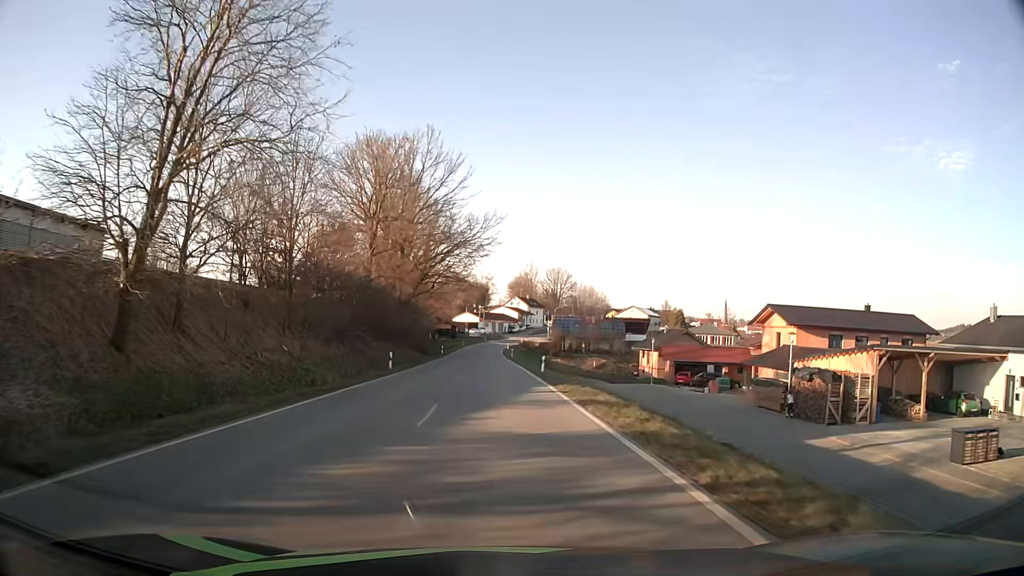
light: Day
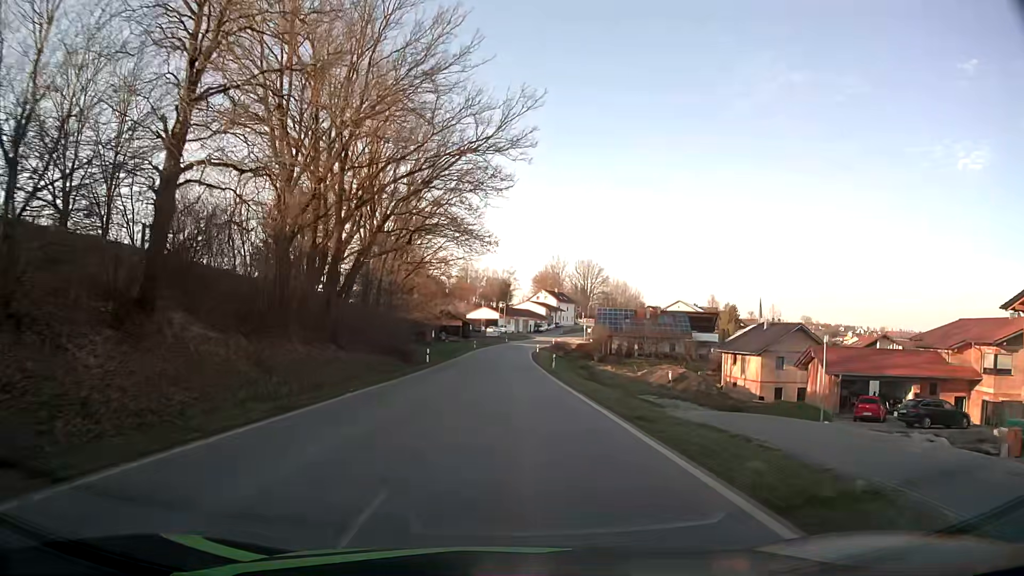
(-0.8, +32.9) m; -2°
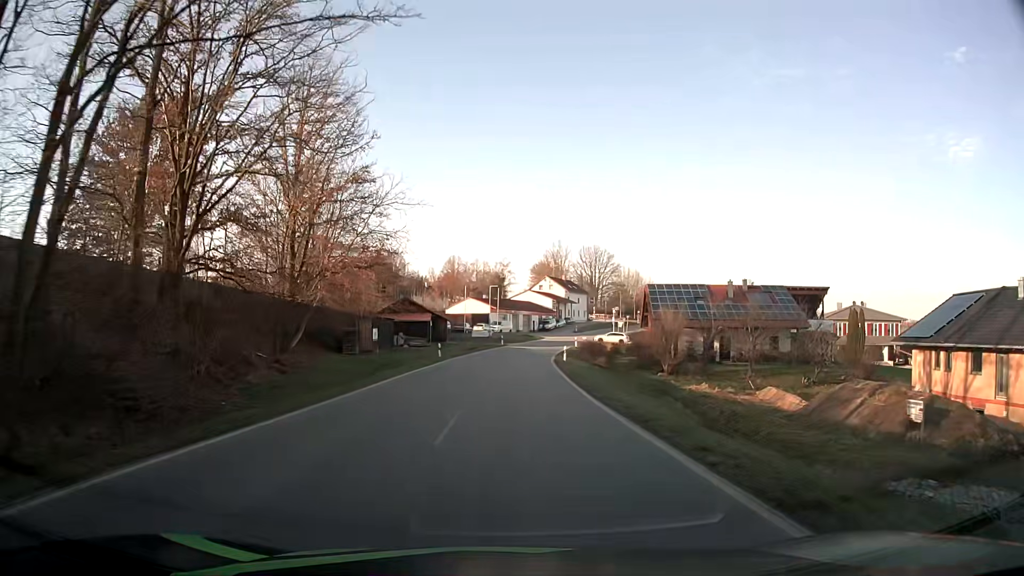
(+0.2, +41.0) m; +1°
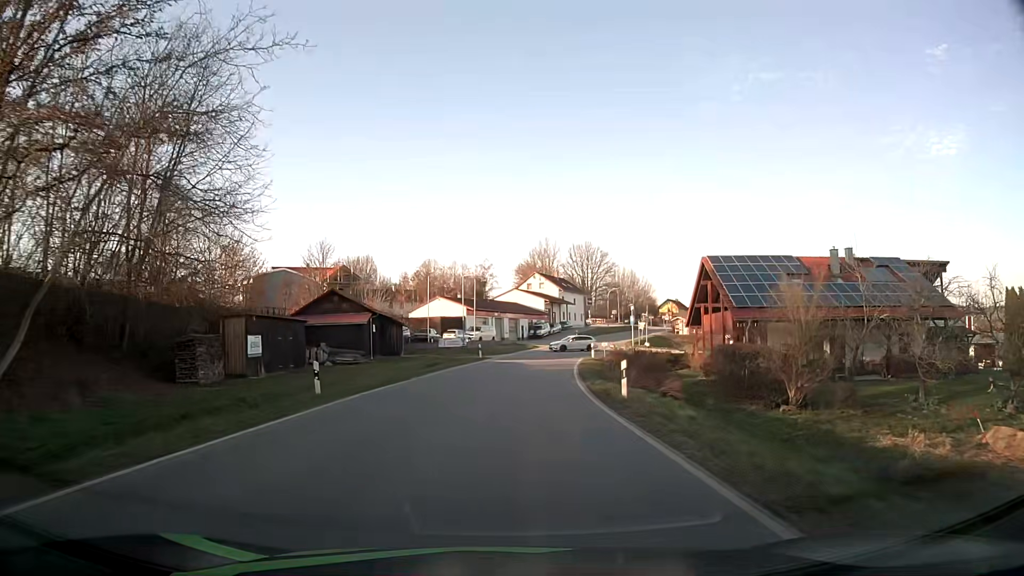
(+0.1, +24.8) m; +1°
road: tertiary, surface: asphalt
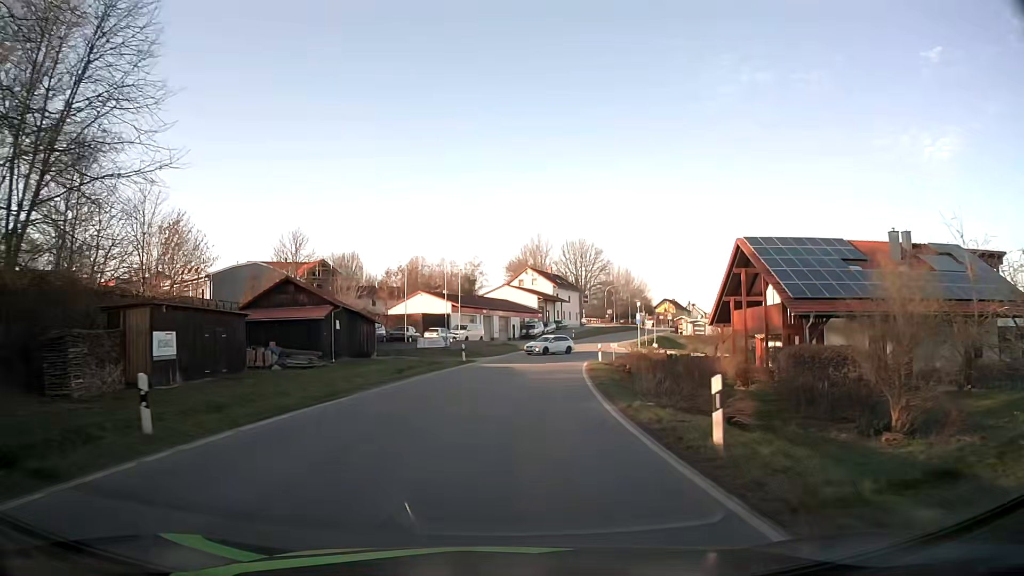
(+0.1, +8.2) m; +1°
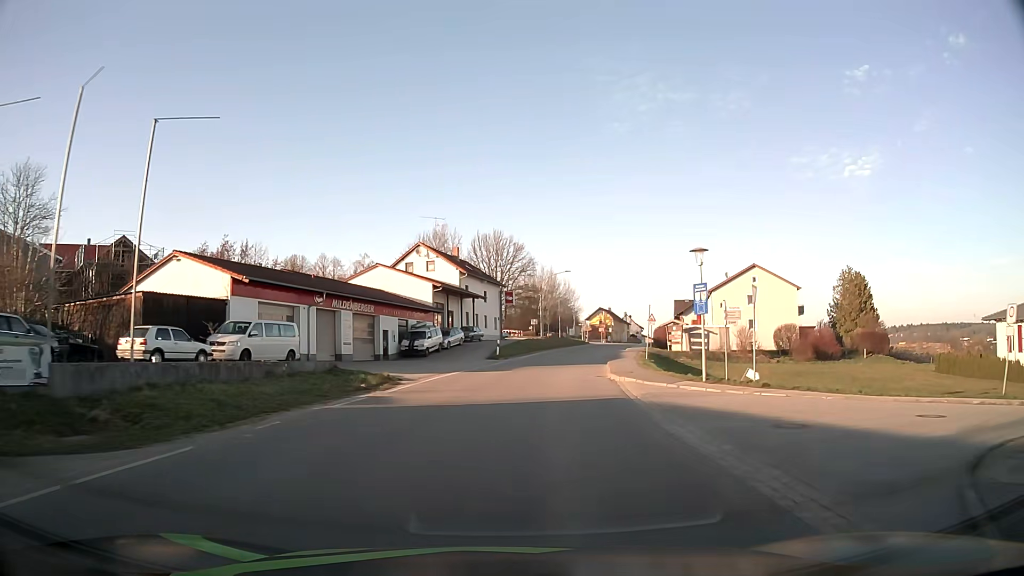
(+2.5, +40.6) m; +7°
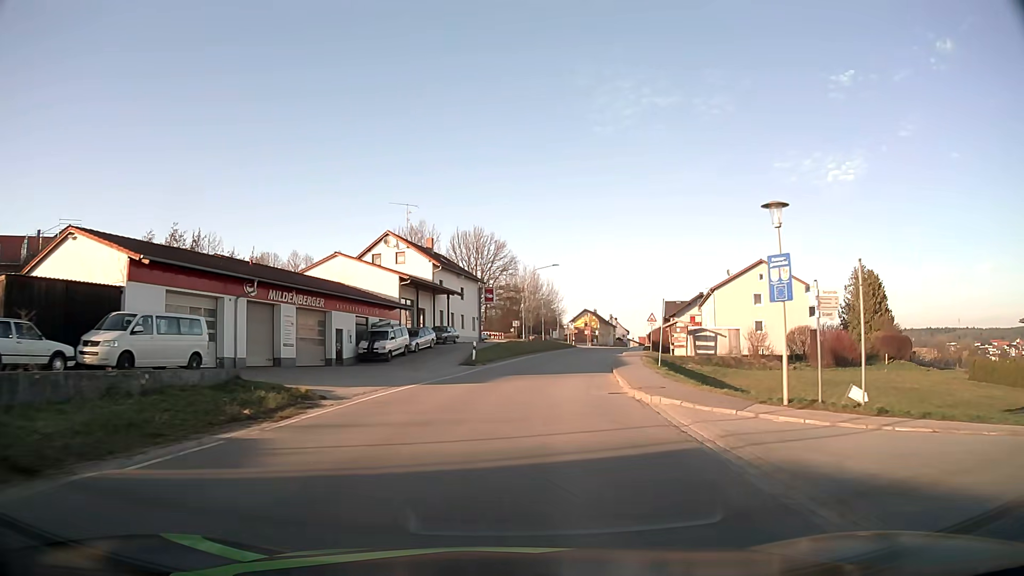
(+0.1, +8.0) m; +2°
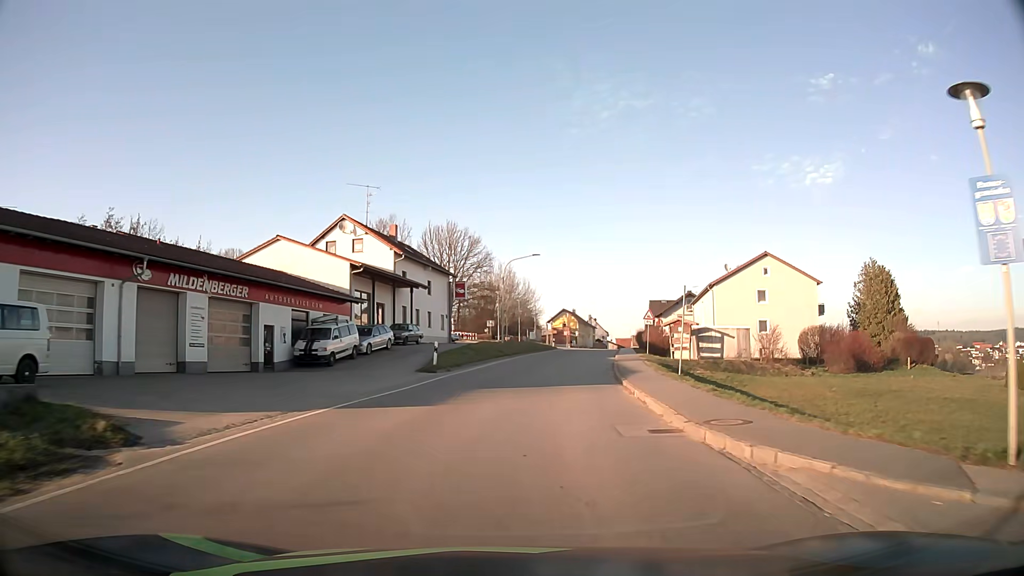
(+0.1, +8.0) m; +2°
(0, +10) (+1, +20) (+2, +30) (+4, +40) (+6, +50) (+7, +59) (+9, +69) (+11, +79) (+13, +89) (+15, +99) m
